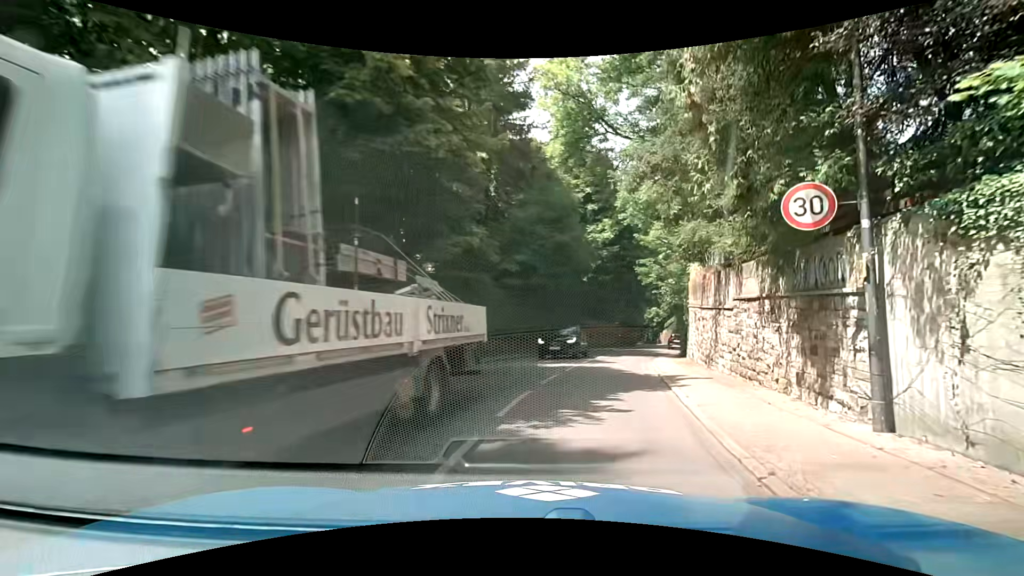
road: residential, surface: asphalt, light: Day
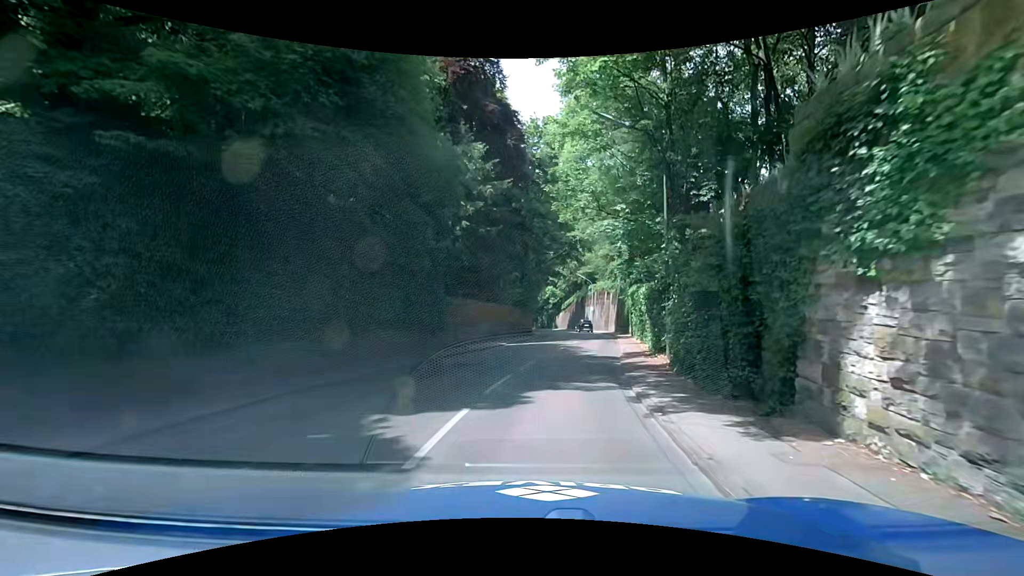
(+2.6, +20.3) m; +11°
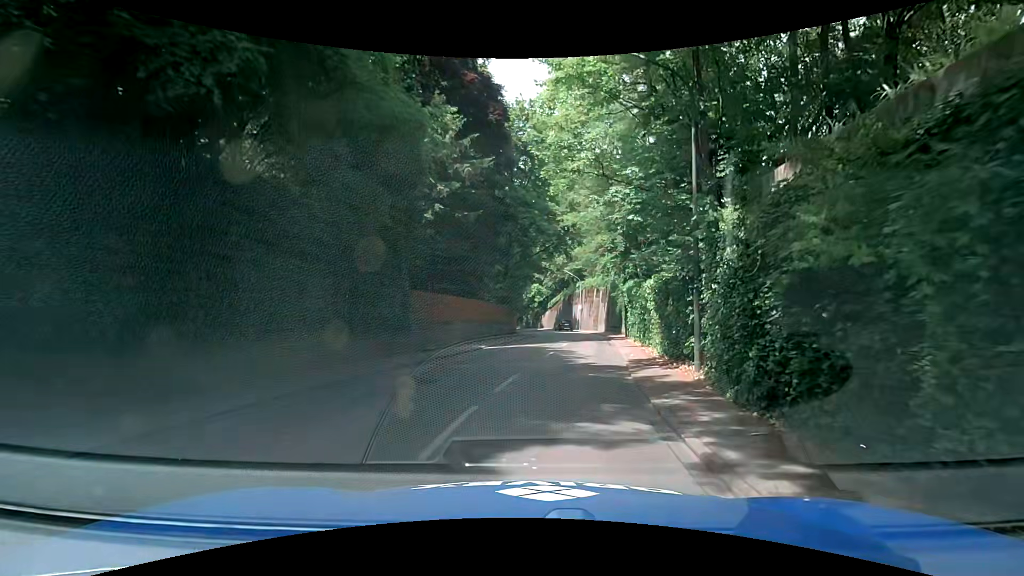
(+0.1, +4.3) m; +3°
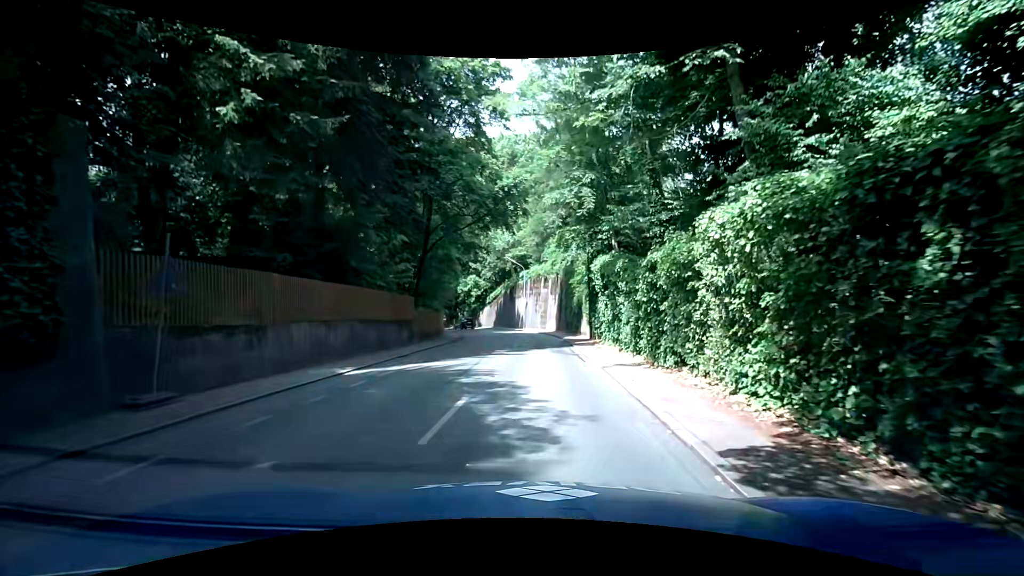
(+0.7, +12.6) m; +5°
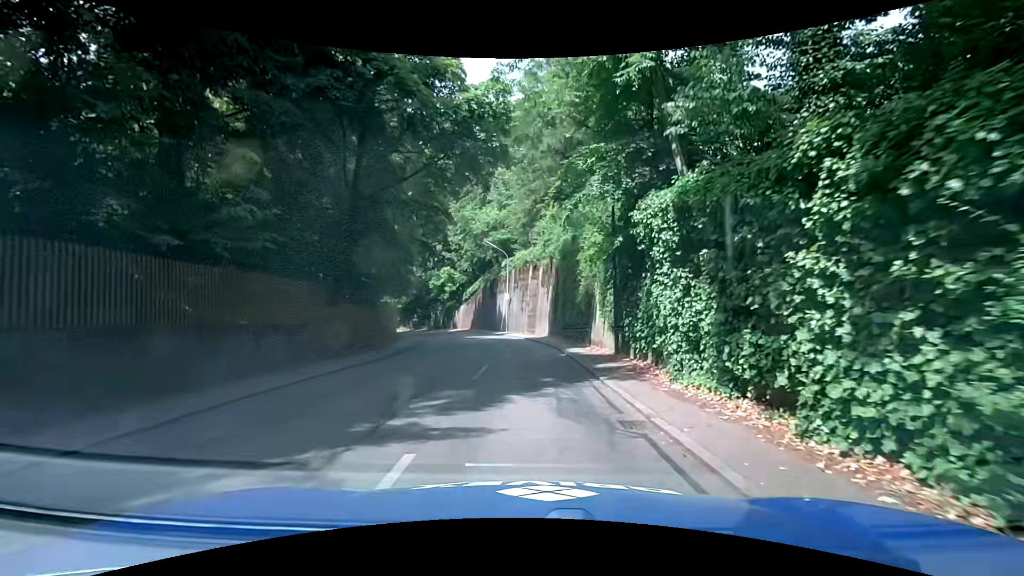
(+0.5, +12.4) m; +3°
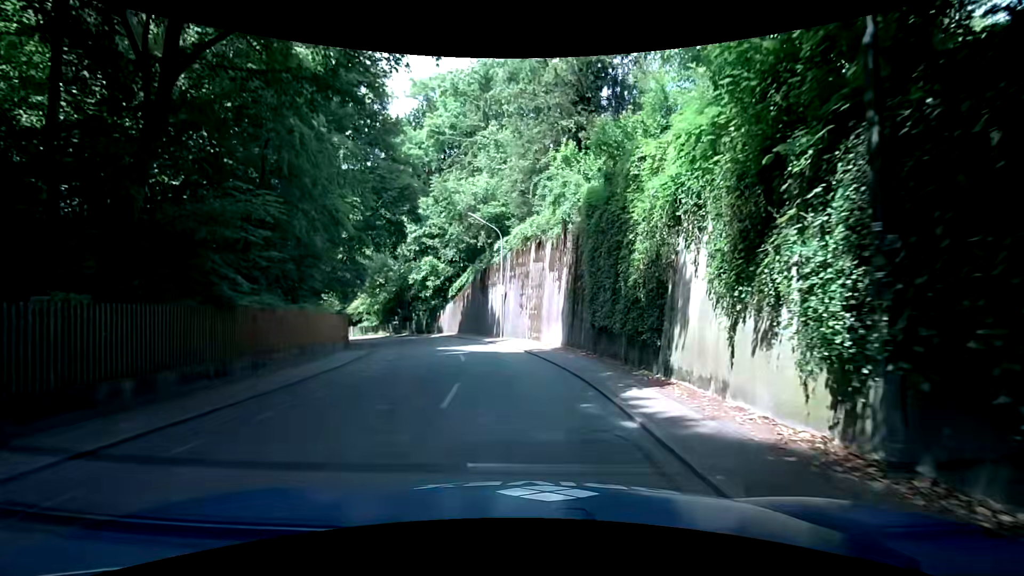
(-0.1, +12.2) m; -1°
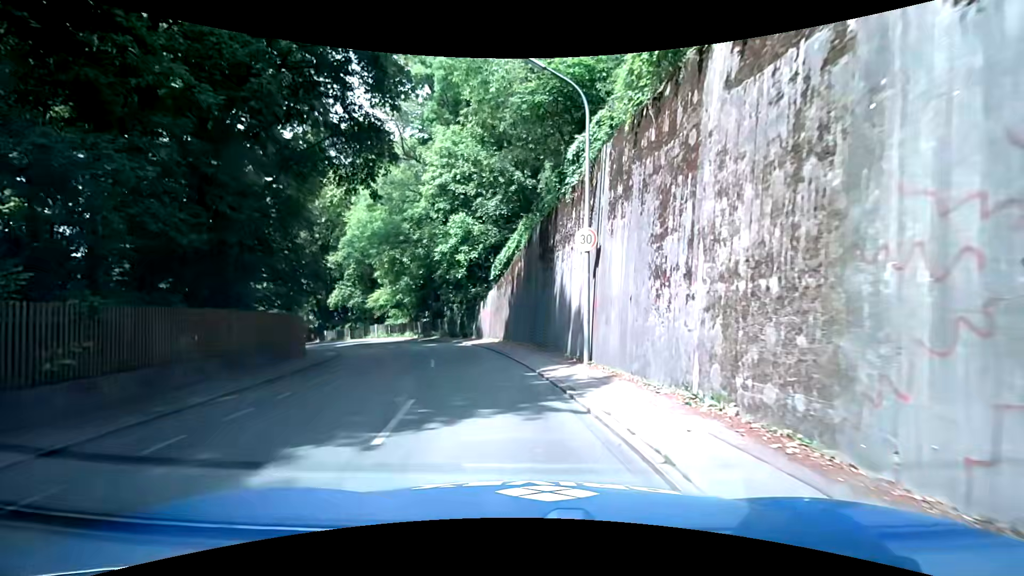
(-1.0, +20.4) m; -8°
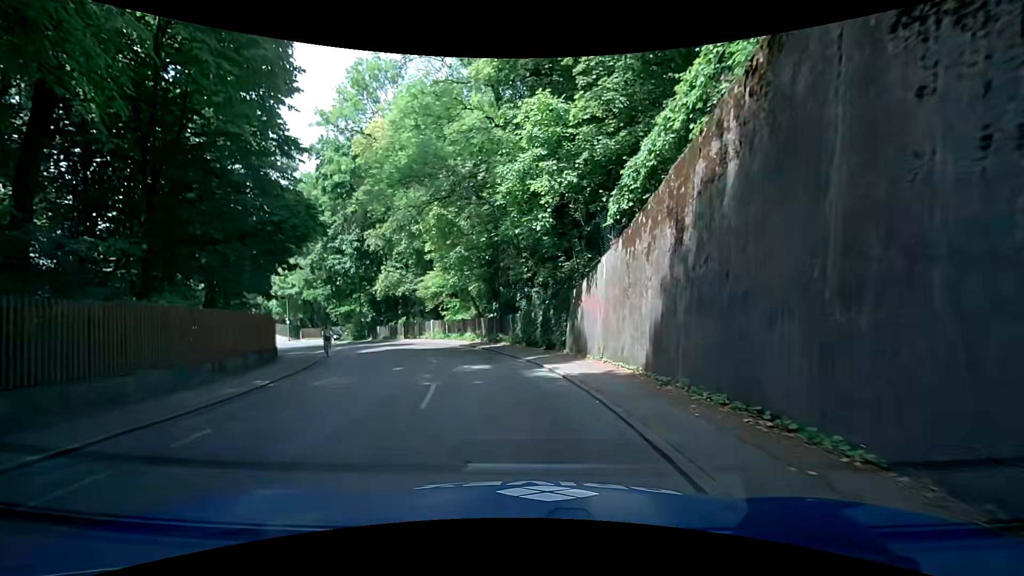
(-1.2, +16.3) m; -11°
